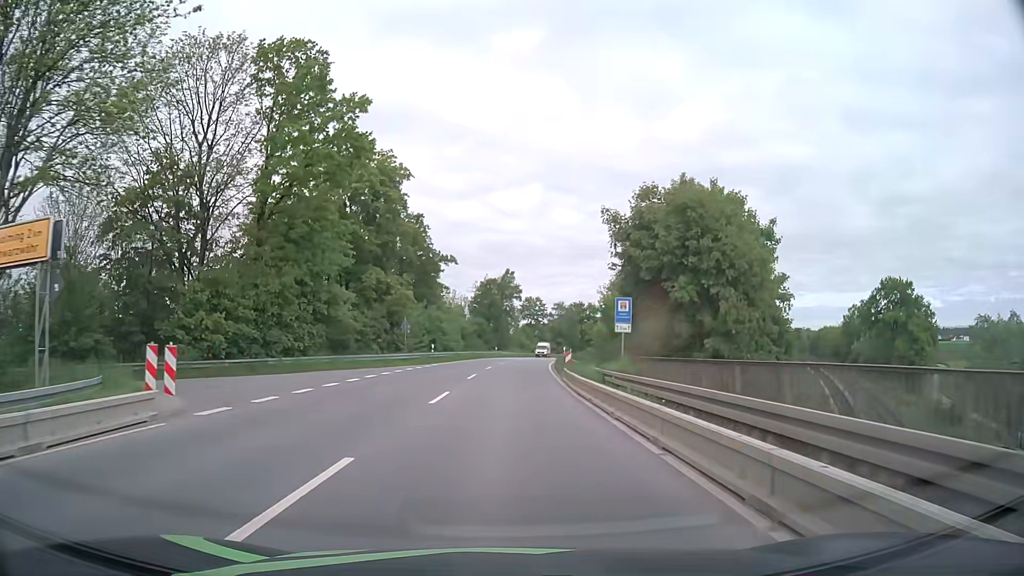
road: primary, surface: asphalt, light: Day
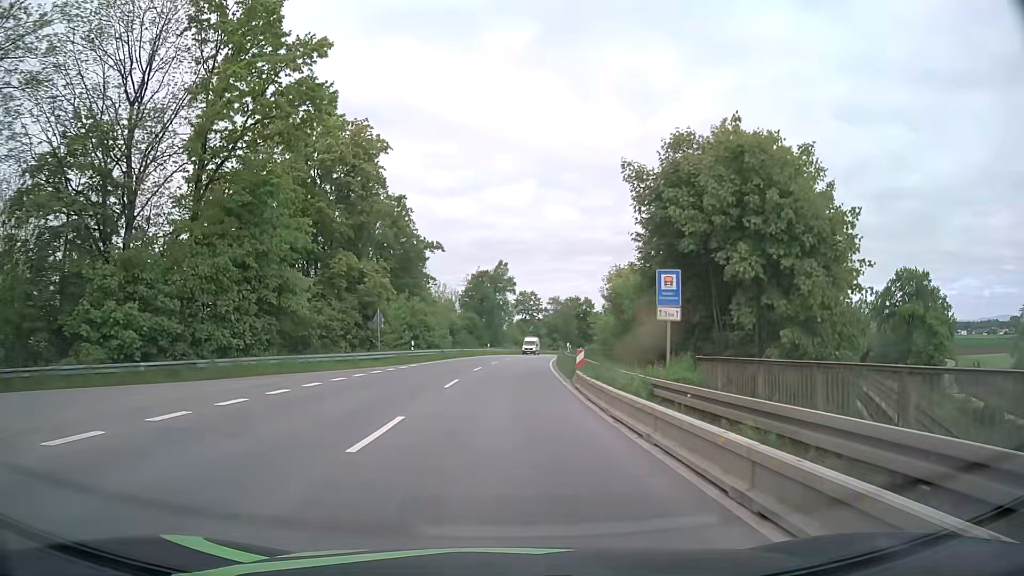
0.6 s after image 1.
(0.0, +7.8) m; 0°
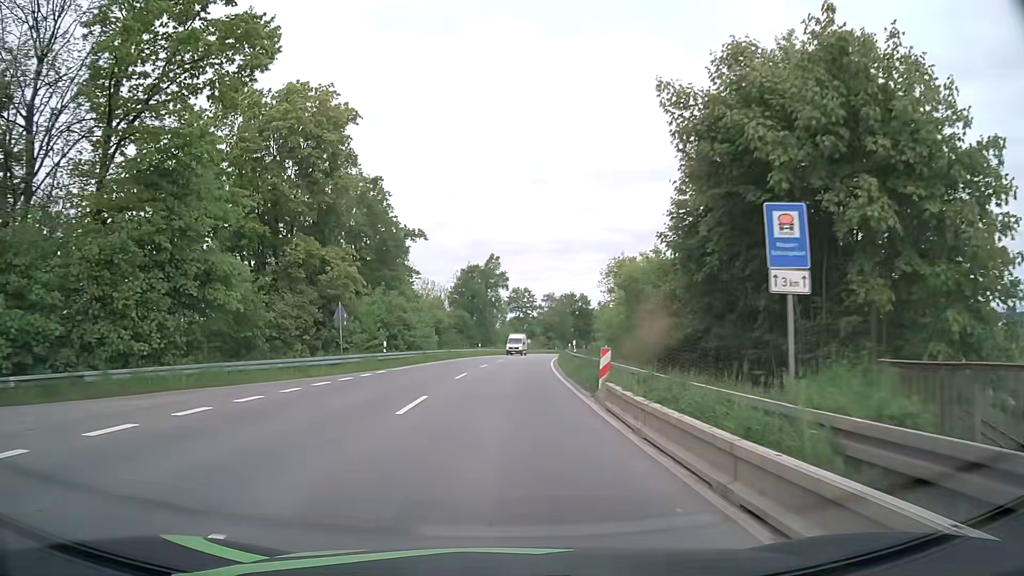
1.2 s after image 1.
(+0.1, +7.8) m; +1°
